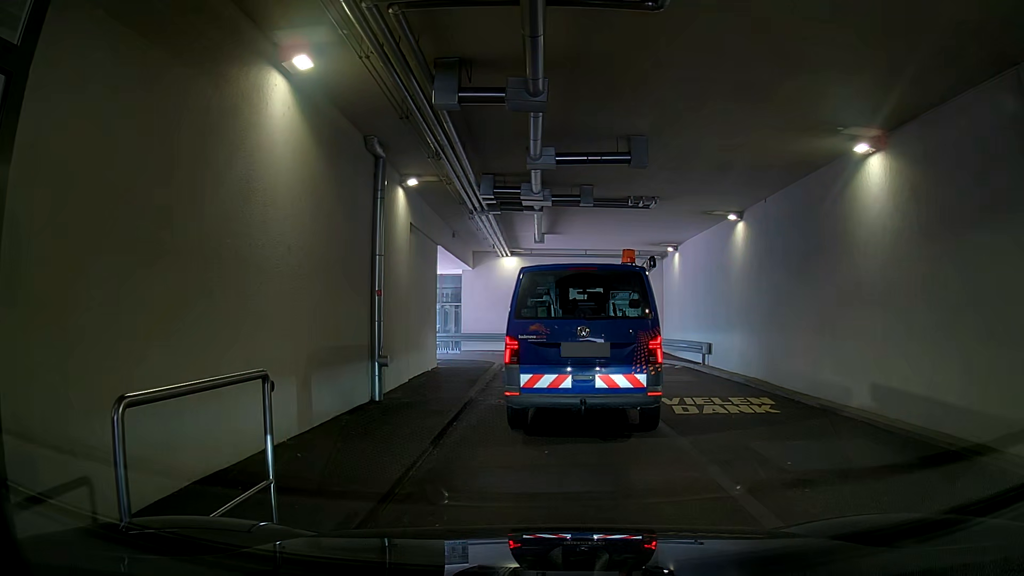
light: Day
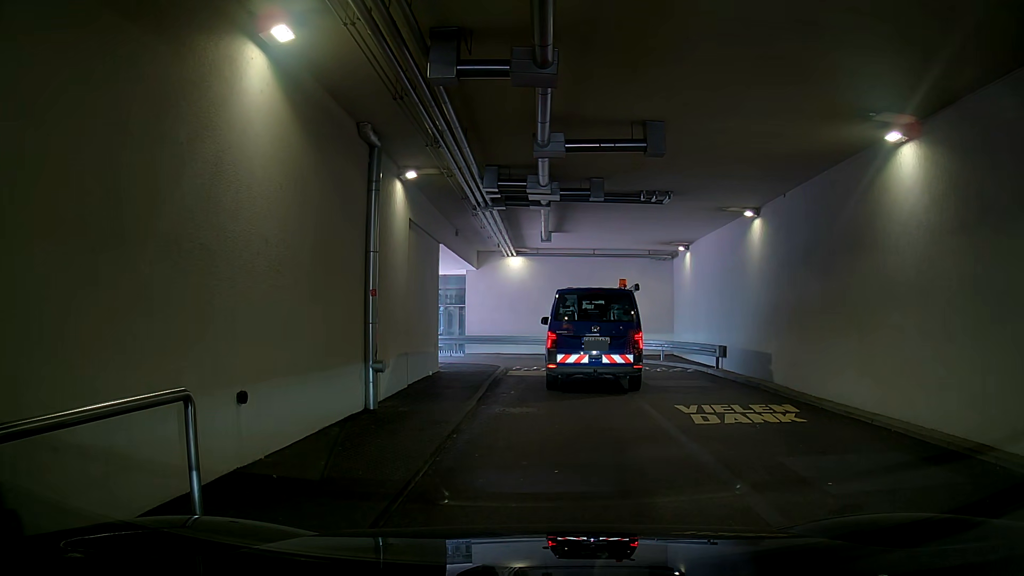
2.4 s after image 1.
(0.0, +0.8) m; 0°
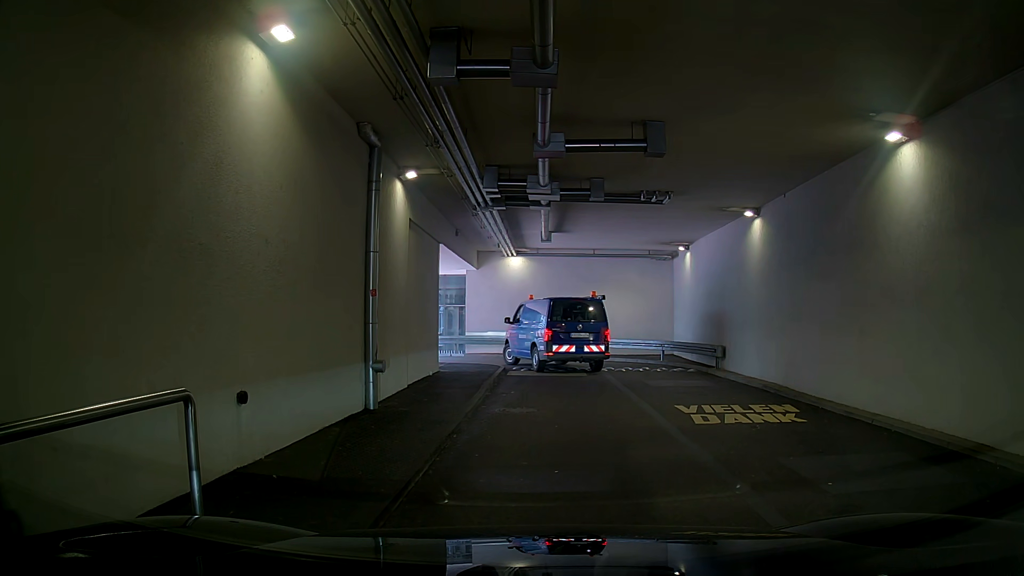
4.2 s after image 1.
(0.0, +0.1) m; 0°
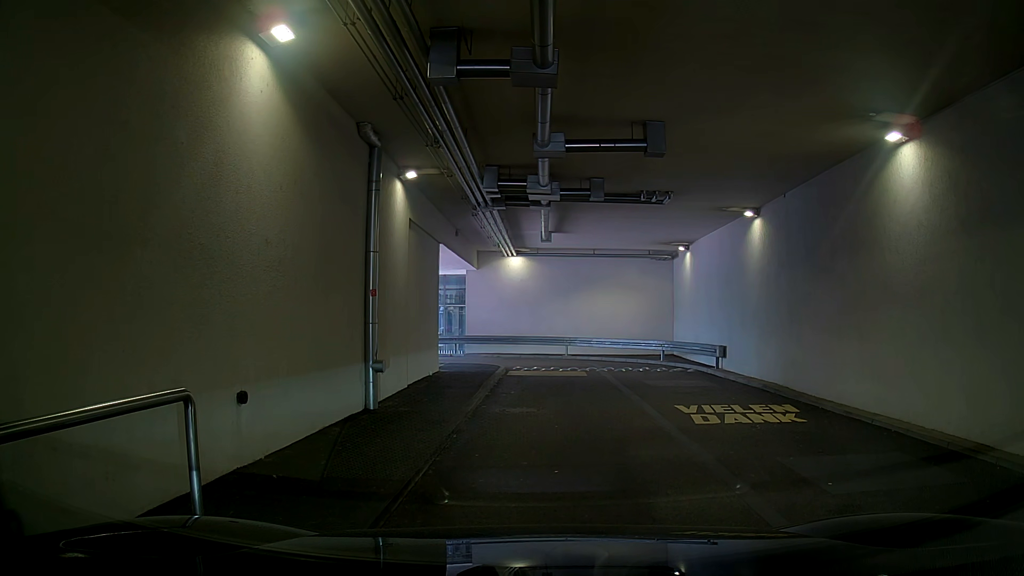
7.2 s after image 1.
(0.0, 0.0) m; 0°
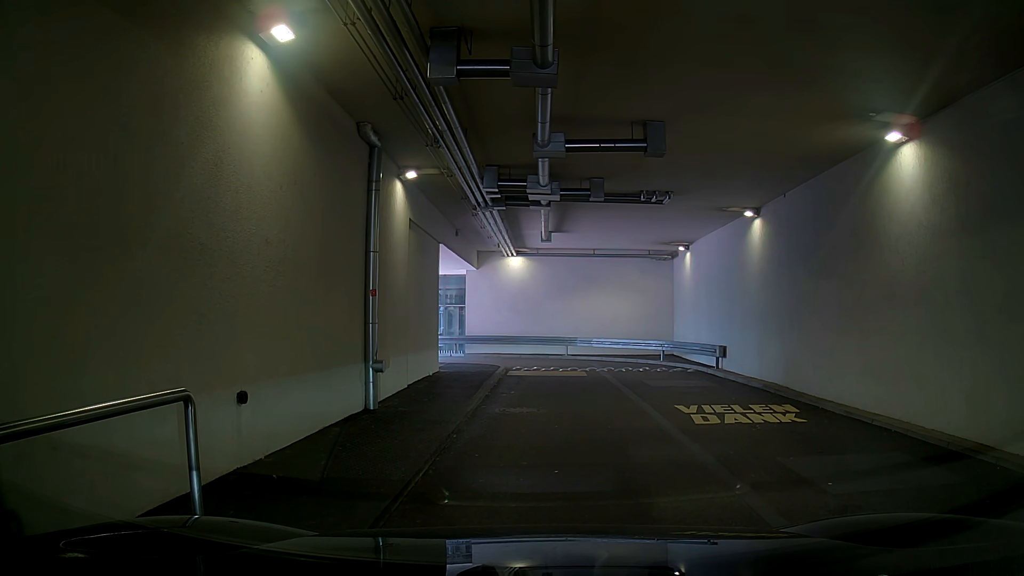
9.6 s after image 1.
(0.0, 0.0) m; 0°
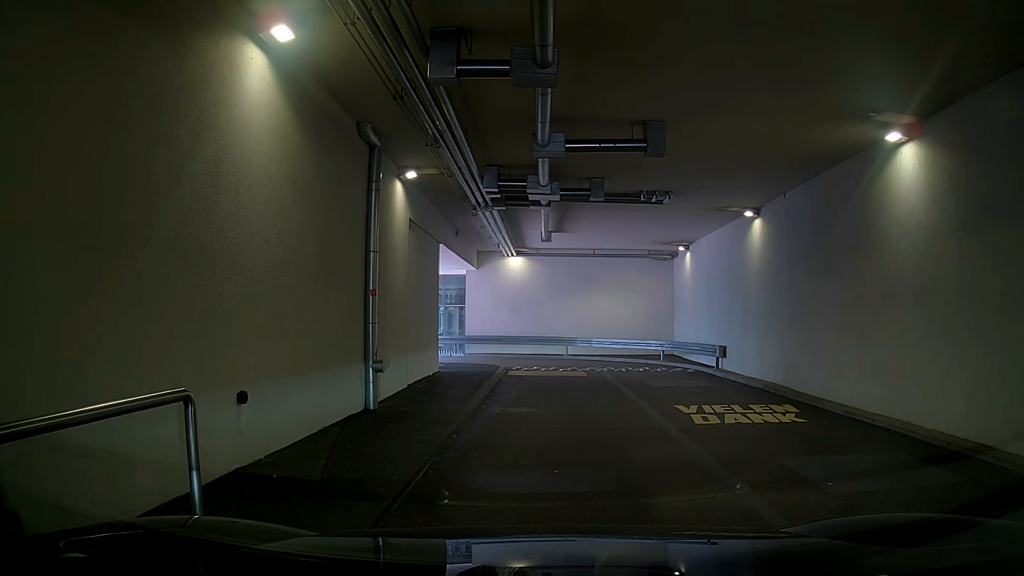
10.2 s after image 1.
(0.0, 0.0) m; 0°
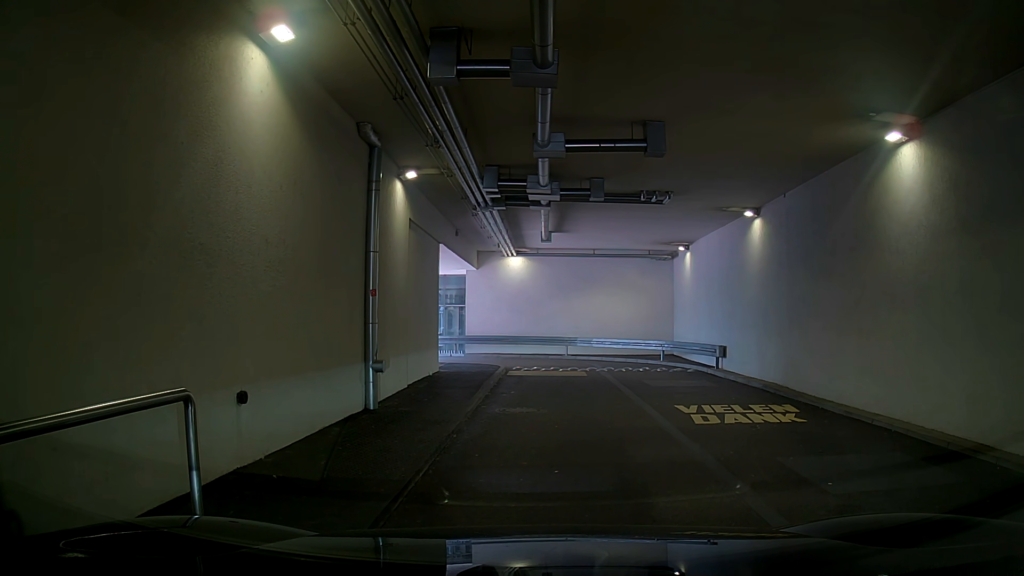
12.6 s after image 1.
(0.0, 0.0) m; 0°
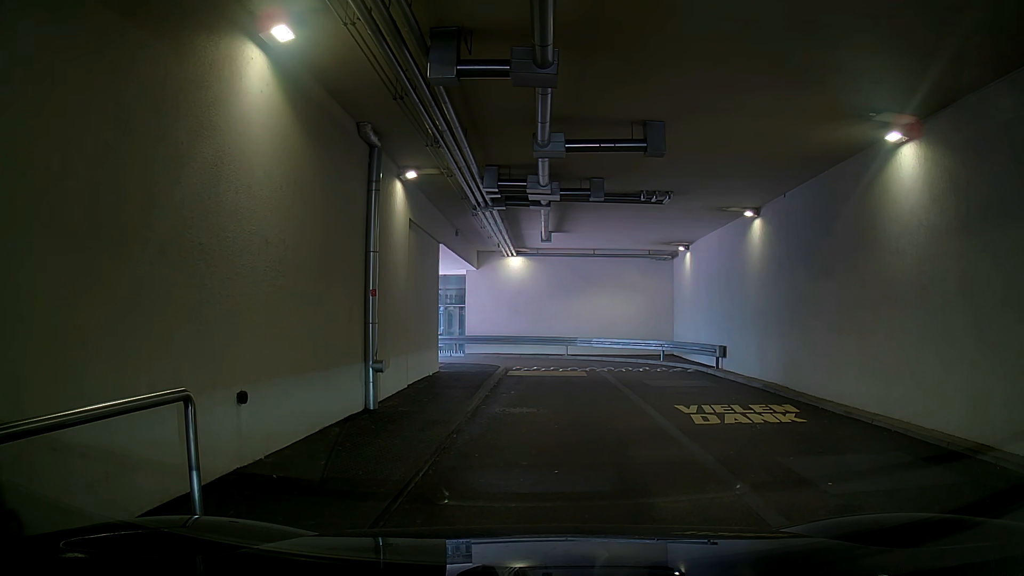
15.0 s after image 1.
(0.0, 0.0) m; 0°
